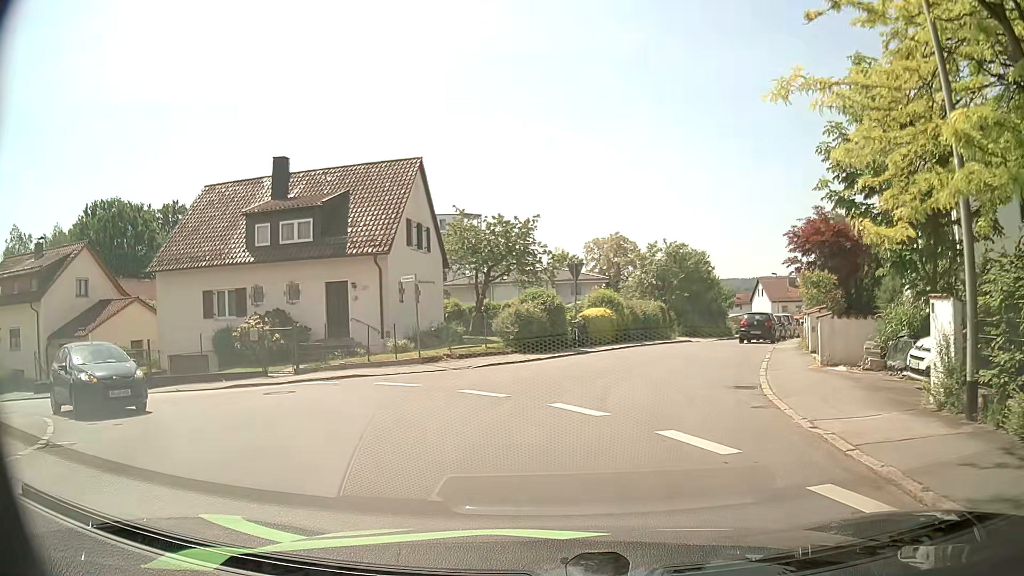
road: residential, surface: asphalt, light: Day
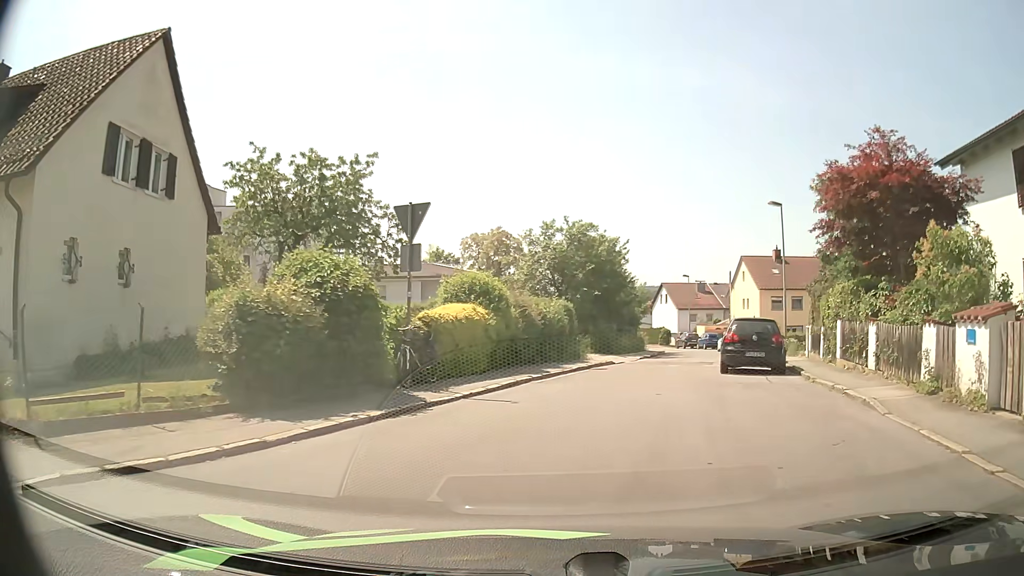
(+0.8, +14.7) m; +9°
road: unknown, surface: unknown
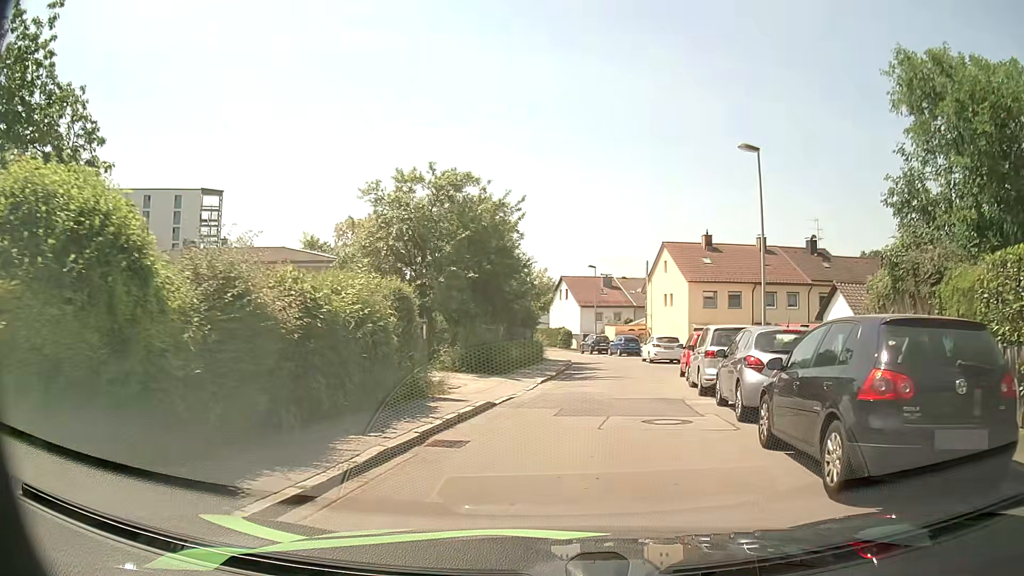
(+1.2, +12.7) m; +9°
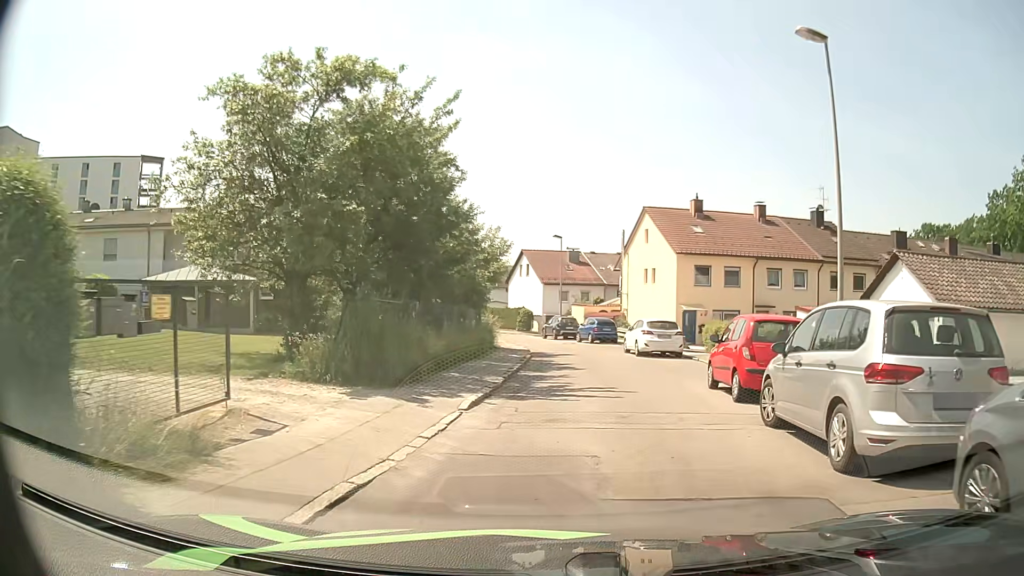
(+0.3, +9.3) m; +3°
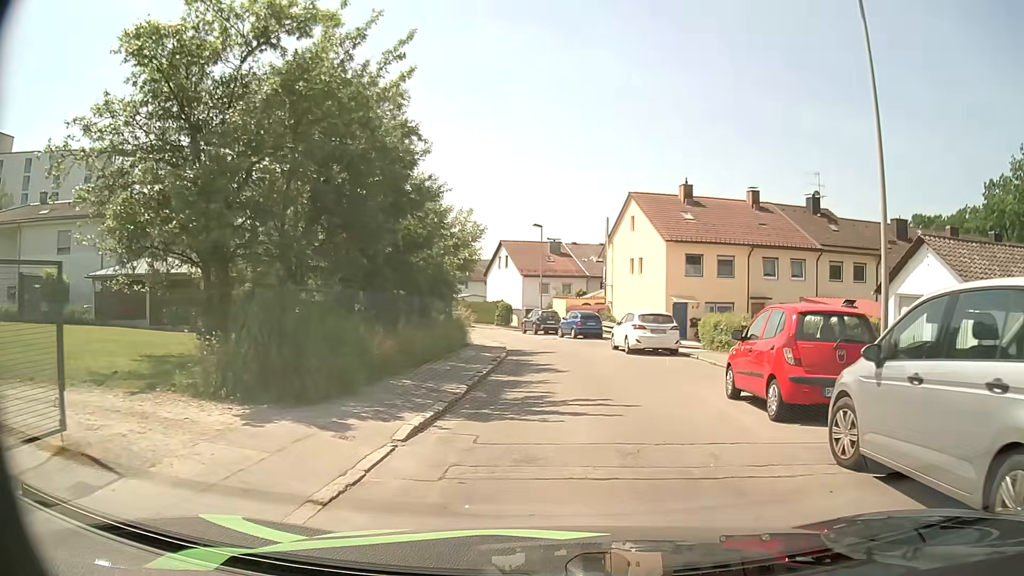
(0.0, +3.0) m; +1°
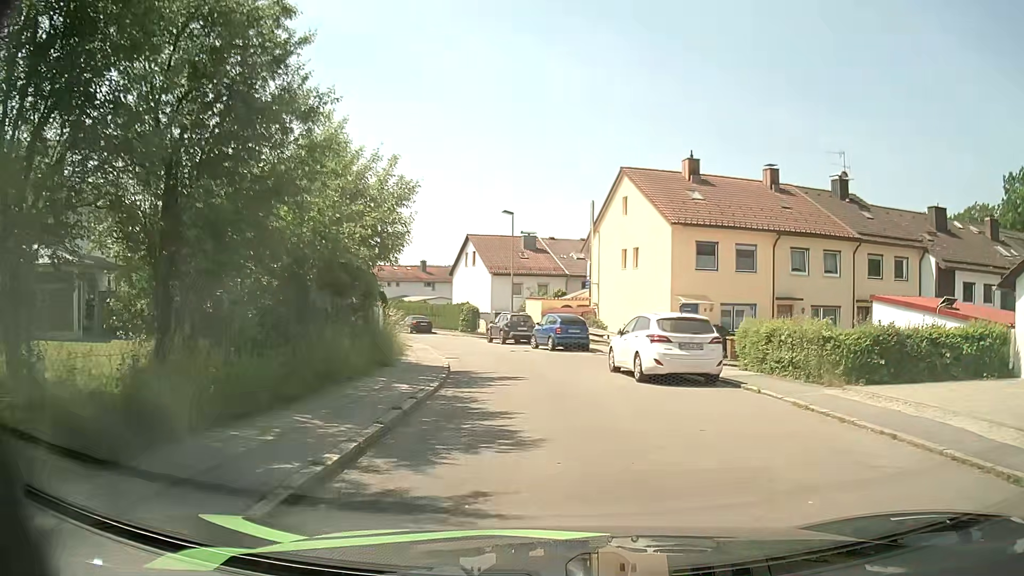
(+0.3, +8.7) m; +3°
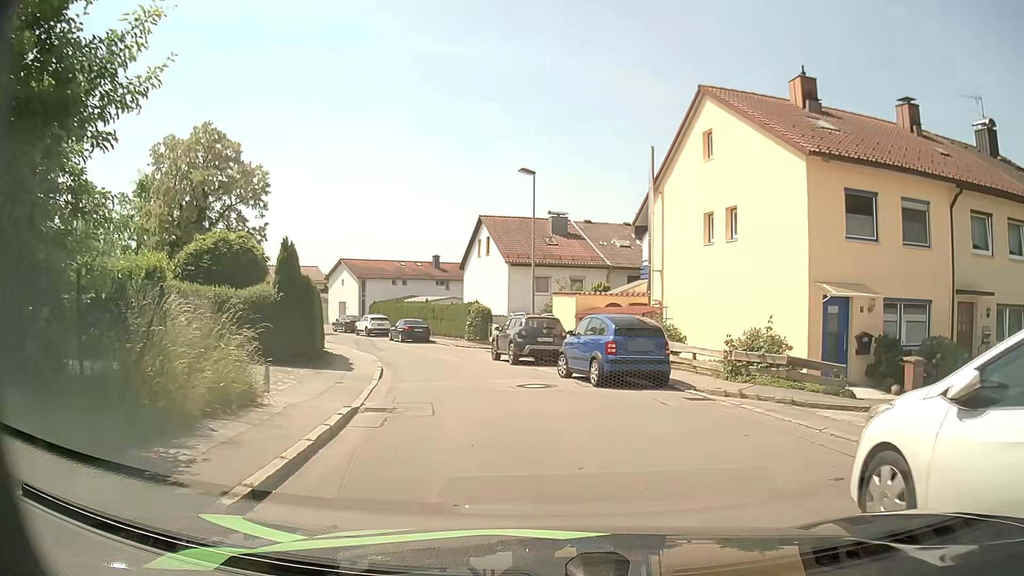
(-0.2, +13.3) m; -3°
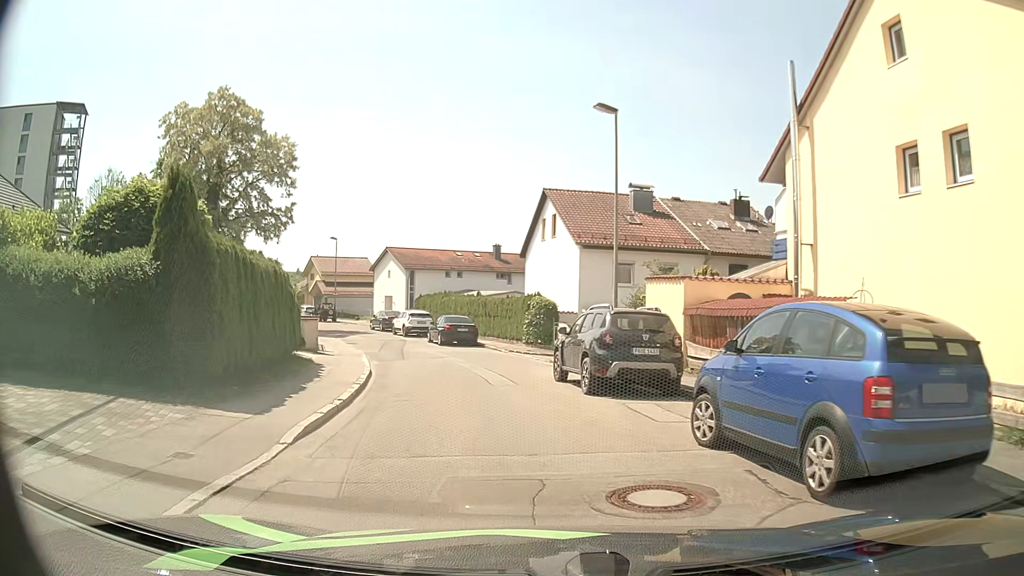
(-0.4, +9.3) m; -6°
